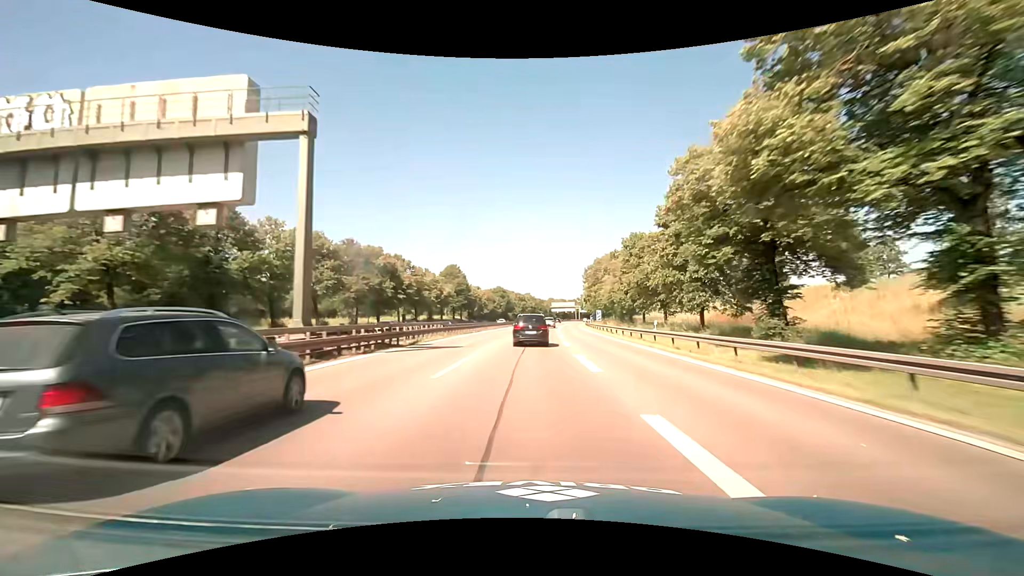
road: motorway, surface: asphalt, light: Day
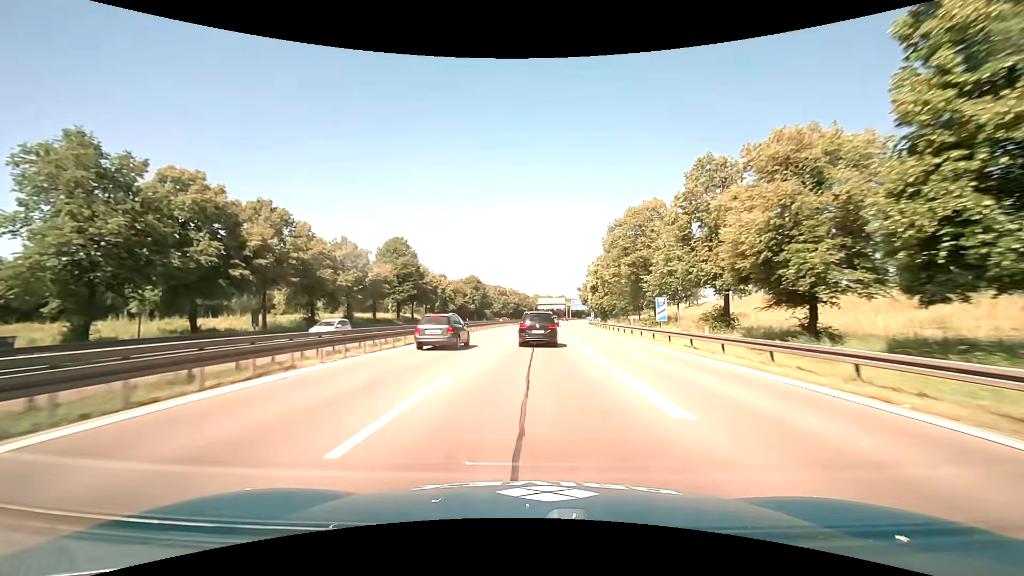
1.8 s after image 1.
(+0.7, +42.3) m; +2°
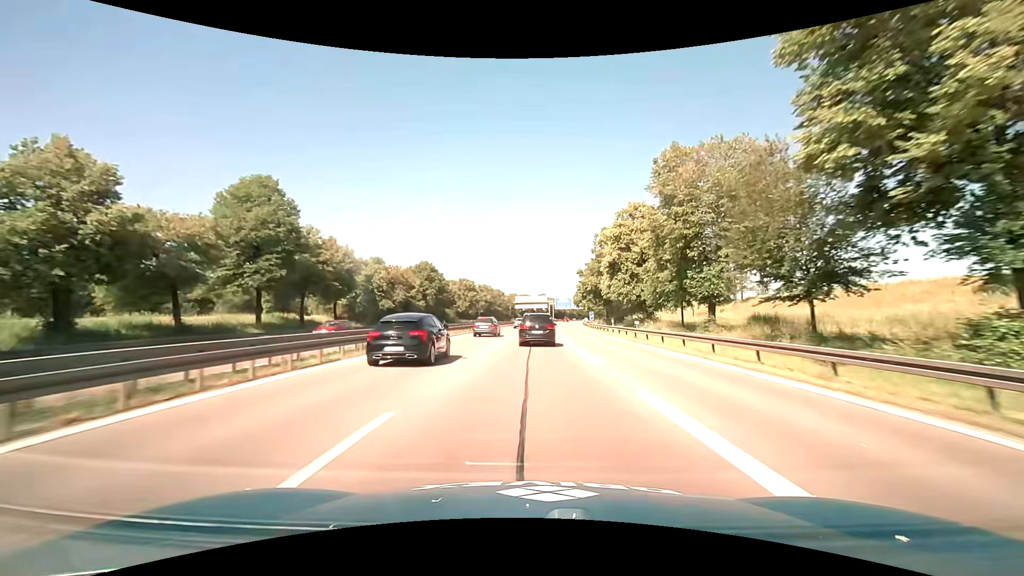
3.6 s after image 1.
(+0.7, +39.6) m; +2°
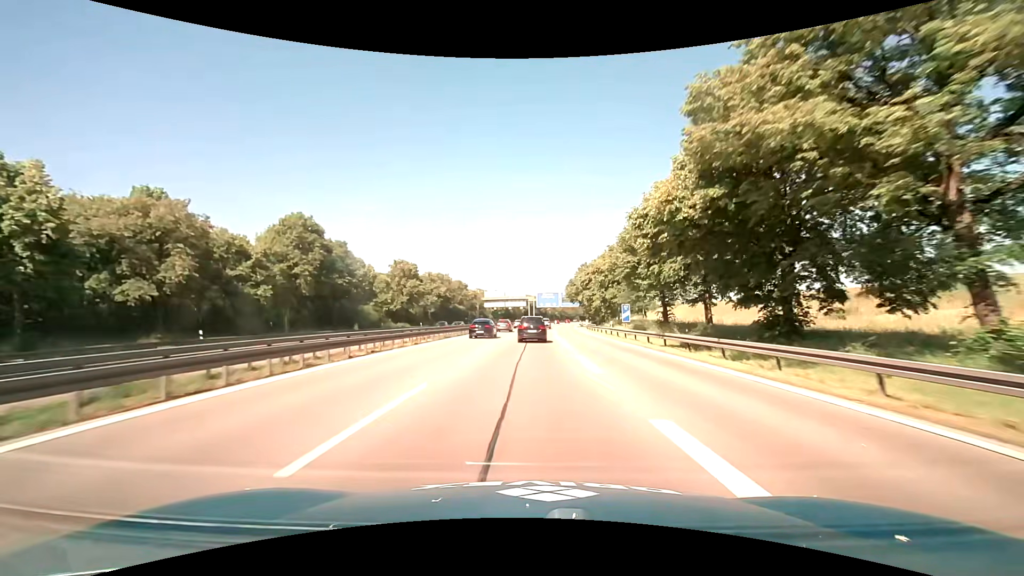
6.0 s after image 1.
(+1.1, +50.4) m; +2°
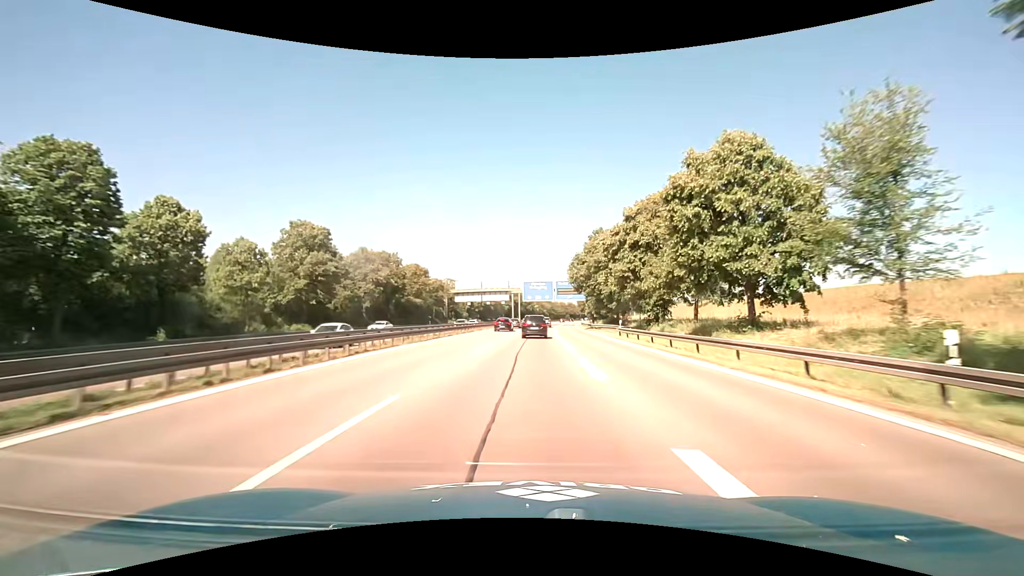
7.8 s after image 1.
(+0.6, +37.9) m; +2°
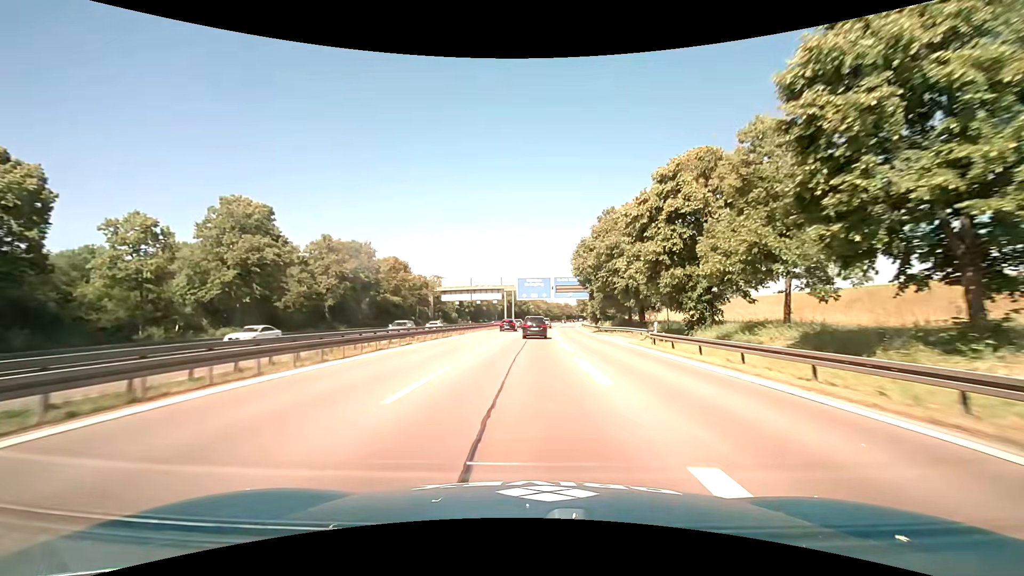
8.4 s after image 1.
(0.0, +12.6) m; +1°
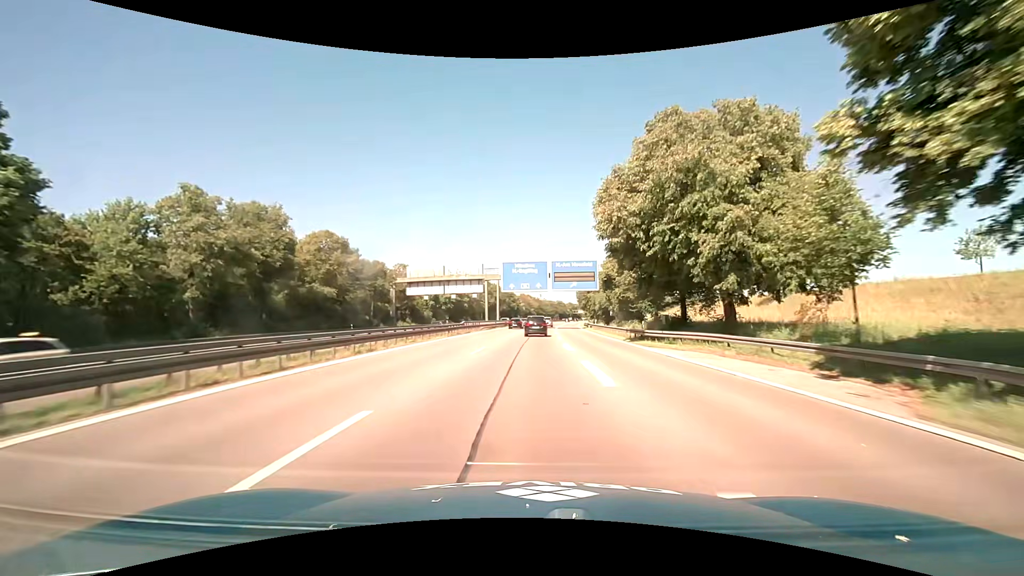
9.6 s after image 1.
(+0.1, +24.7) m; +1°
(0, +10) (0, +20) (0, +30) (+1, +40) (+1, +50) (+2, +60) (+2, +70) (+3, +80) (+3, +90) (+4, +100) m
